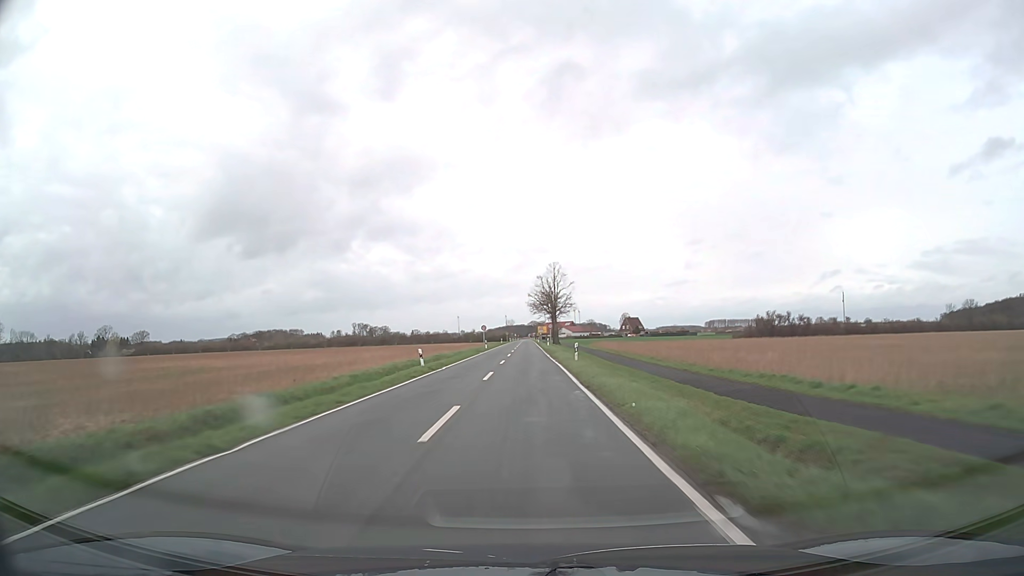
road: secondary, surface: asphalt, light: Day
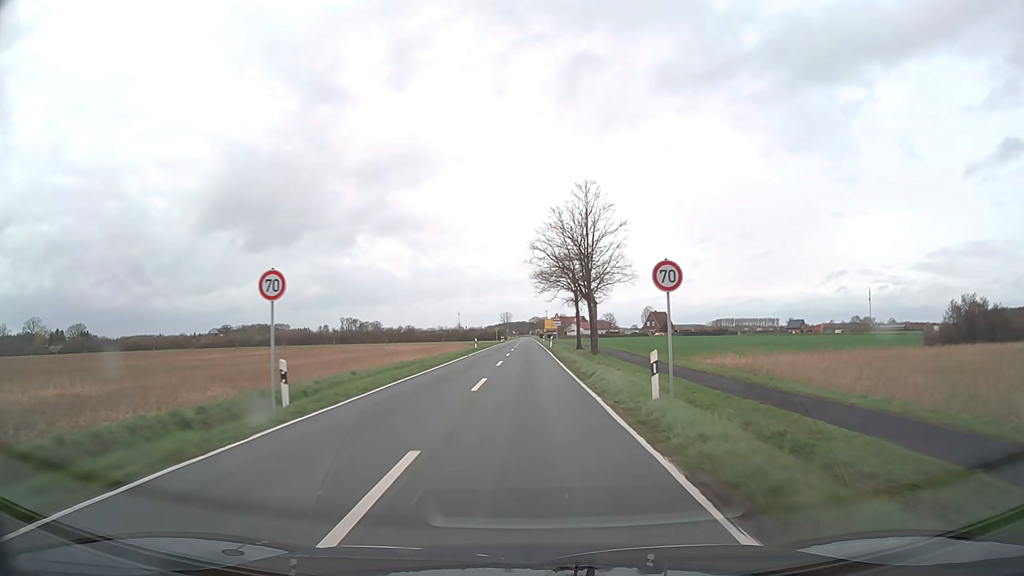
(-0.3, +64.8) m; 0°
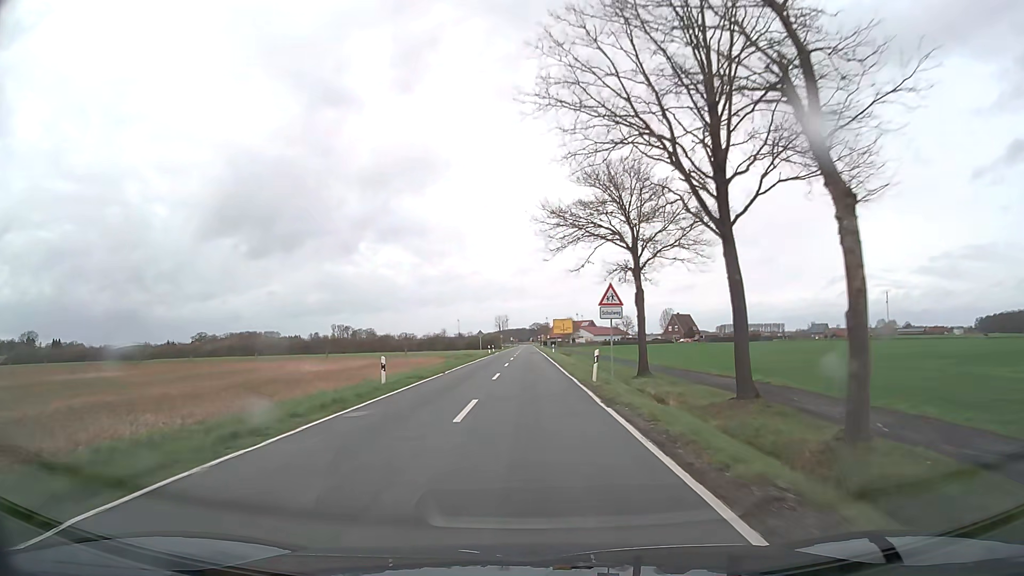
(0.0, +40.4) m; 0°
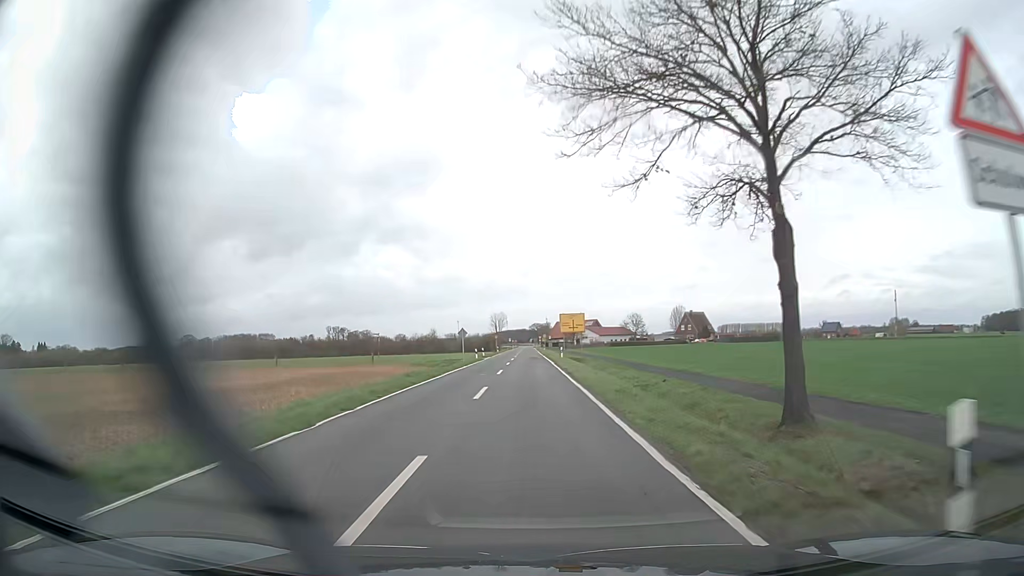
(0.0, +19.3) m; 0°
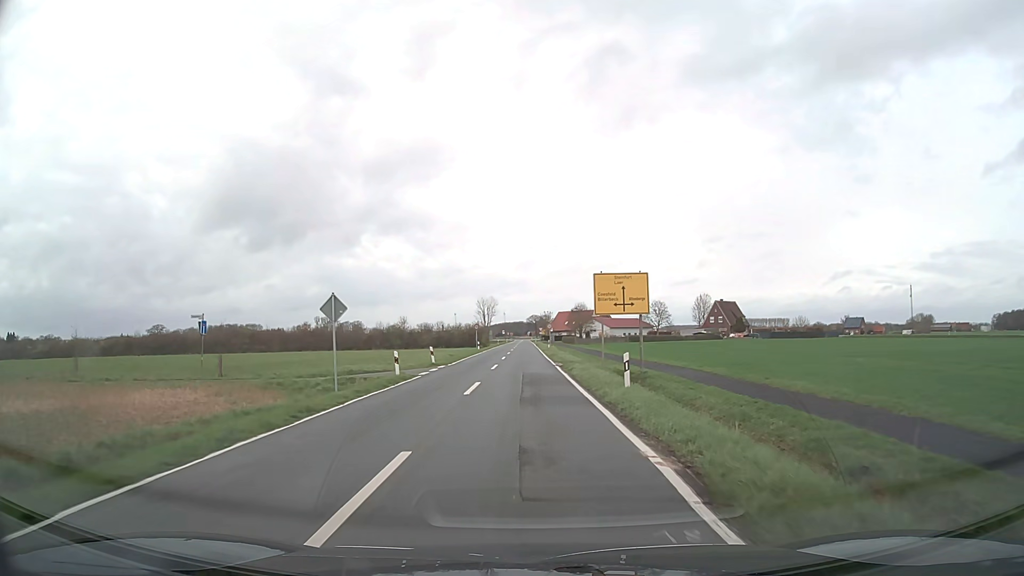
(+0.1, +36.1) m; 0°
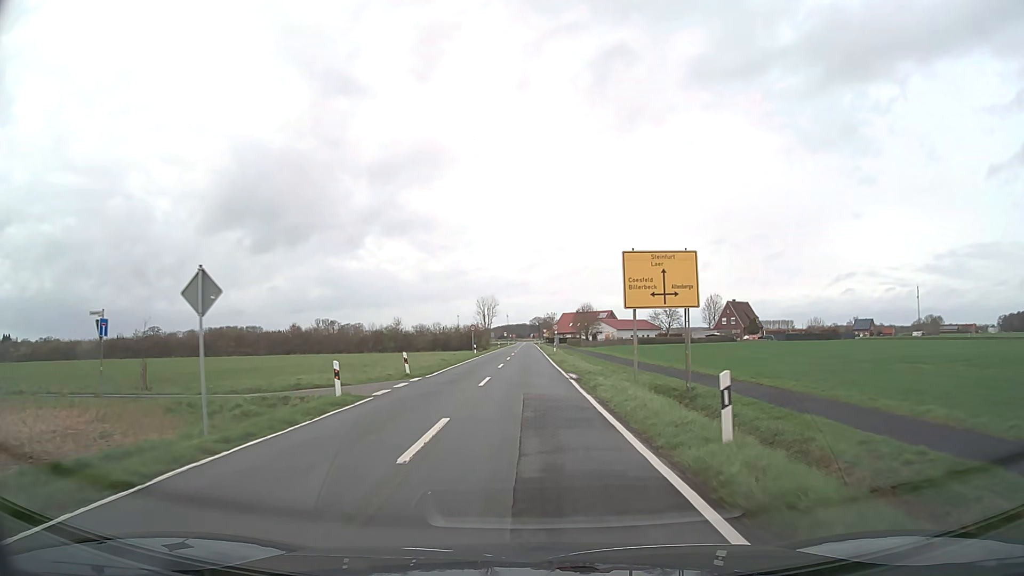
(0.0, +8.3) m; 0°
